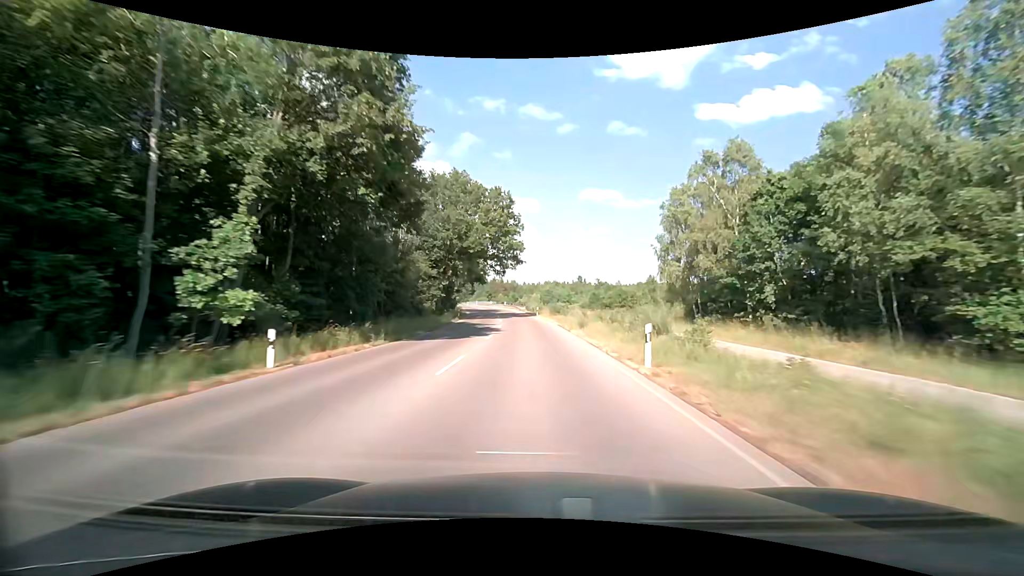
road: tertiary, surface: asphalt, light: Day
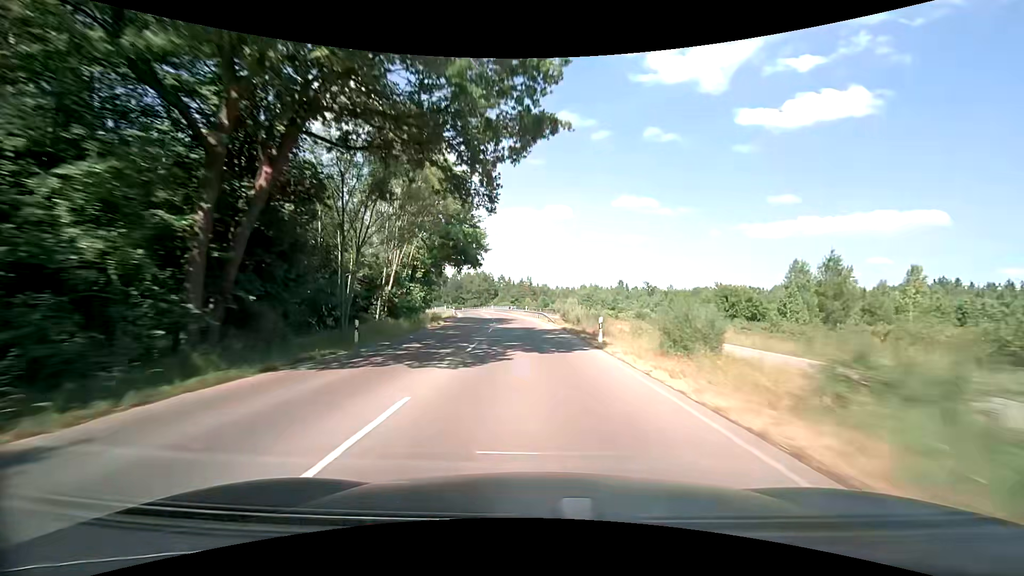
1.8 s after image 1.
(-1.2, +42.8) m; -4°
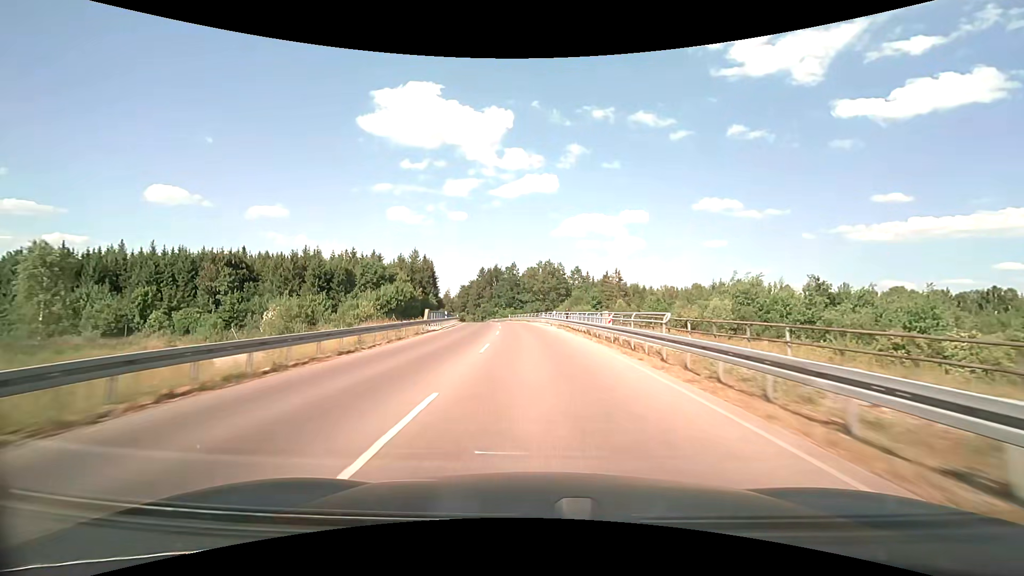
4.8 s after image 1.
(-4.9, +71.8) m; -8°
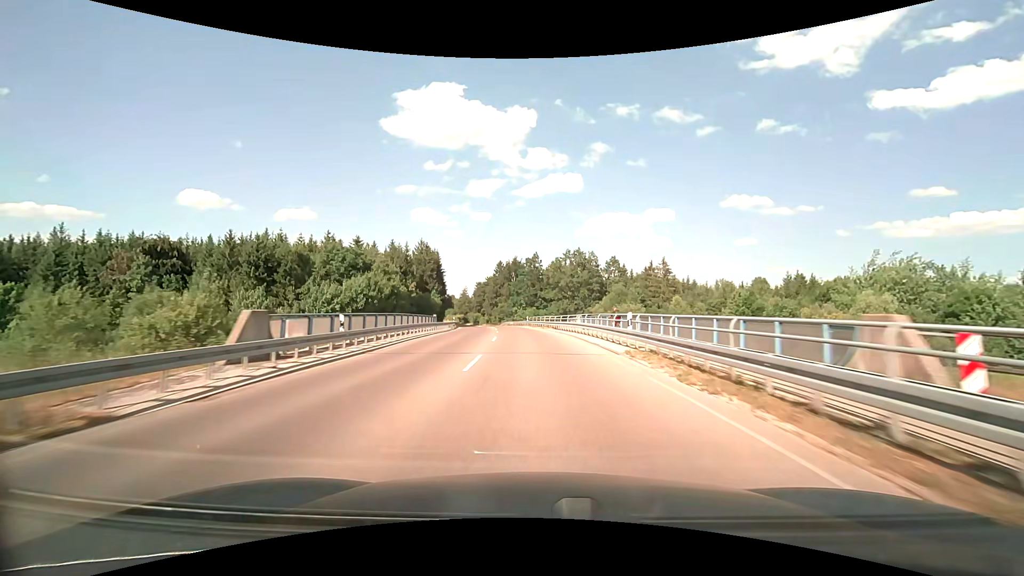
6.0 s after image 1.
(-0.7, +28.6) m; -3°
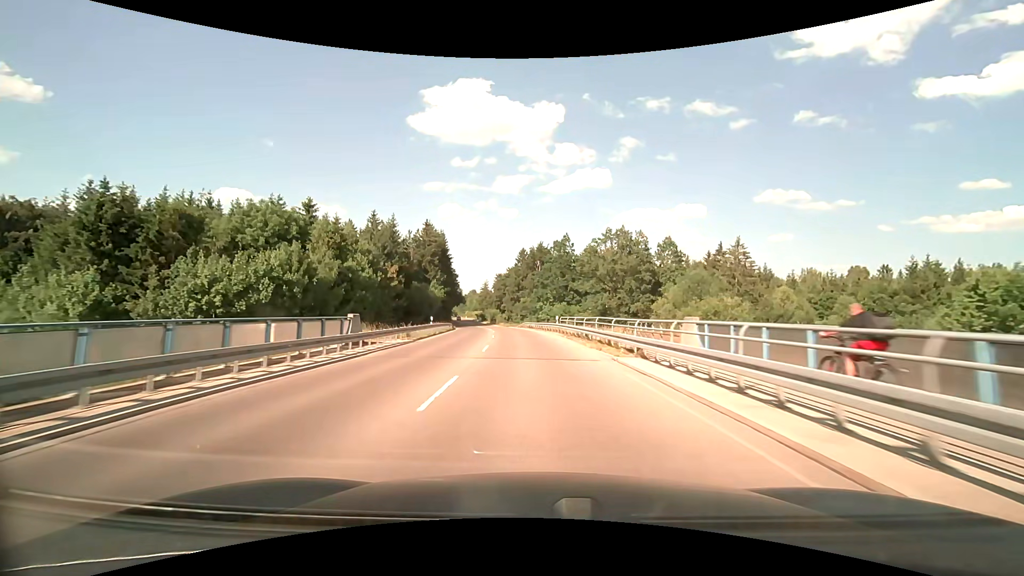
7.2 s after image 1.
(-0.7, +28.5) m; -3°
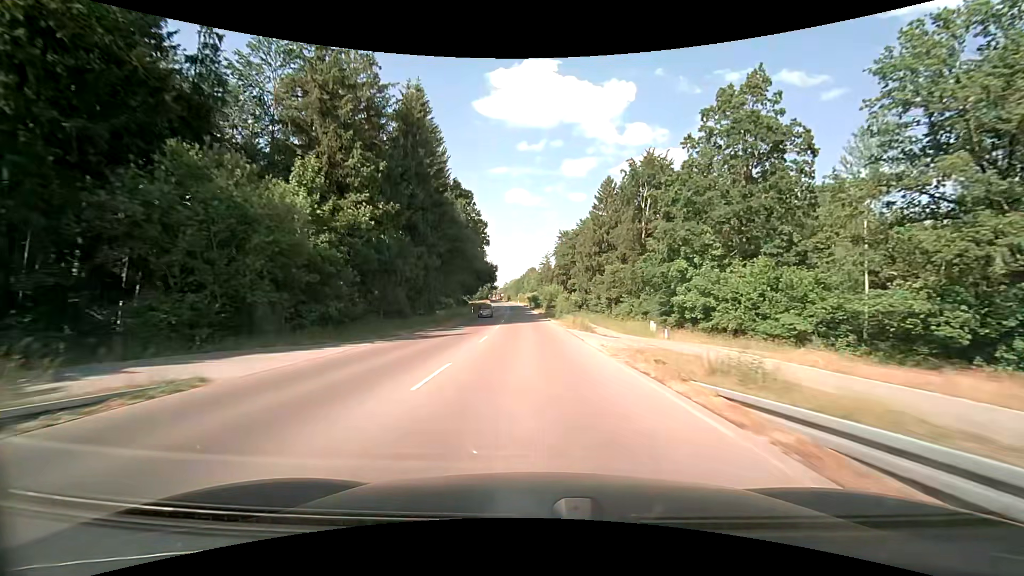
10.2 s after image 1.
(-4.7, +70.7) m; -7°
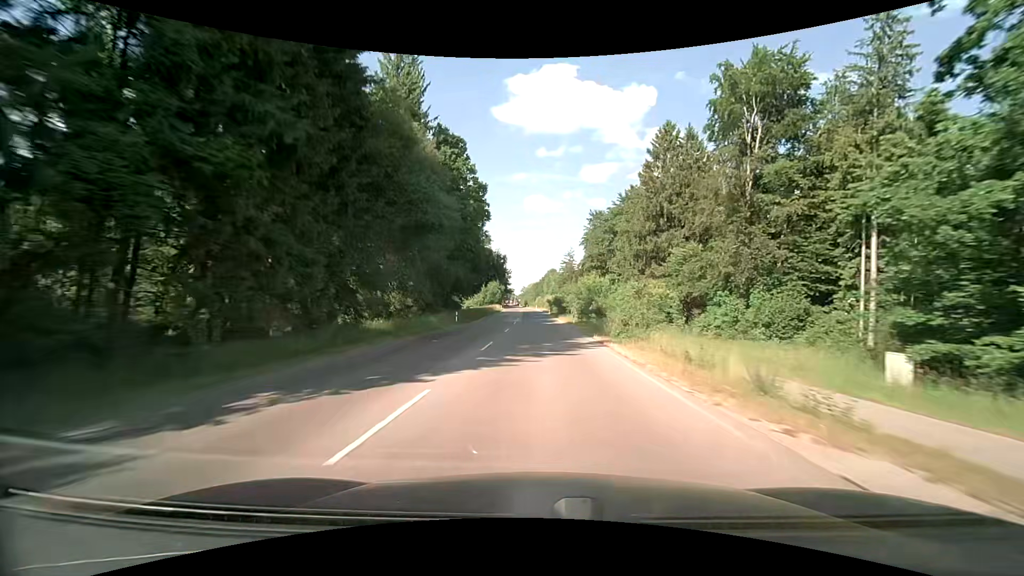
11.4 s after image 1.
(-0.6, +28.0) m; -2°
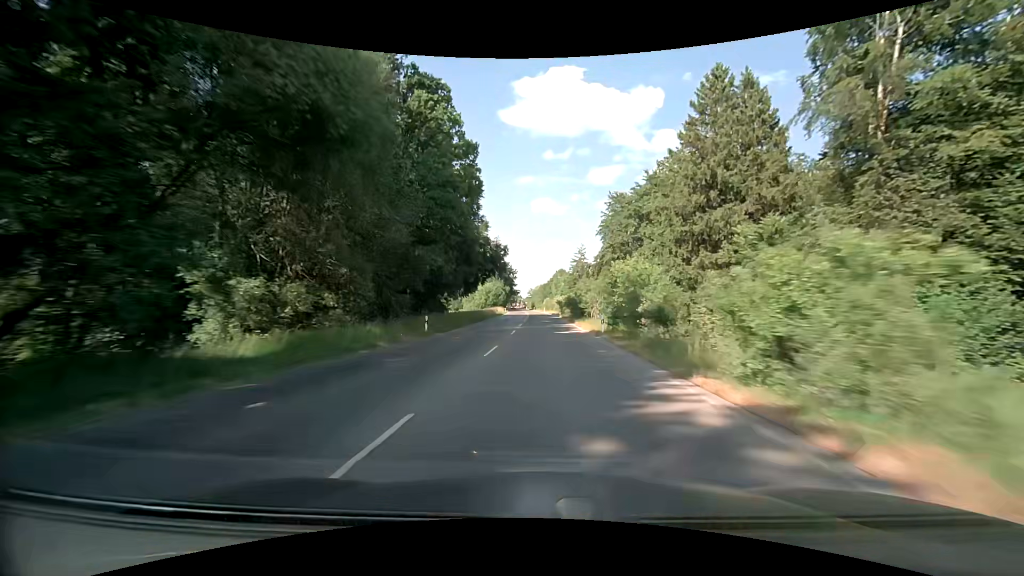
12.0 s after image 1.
(-0.2, +14.2) m; -1°
(0, +10) (0, +20) (0, +30) (0, +40) (0, +50) (0, +60) (0, +70) (0, +80) (0, +90) (0, +100) m
